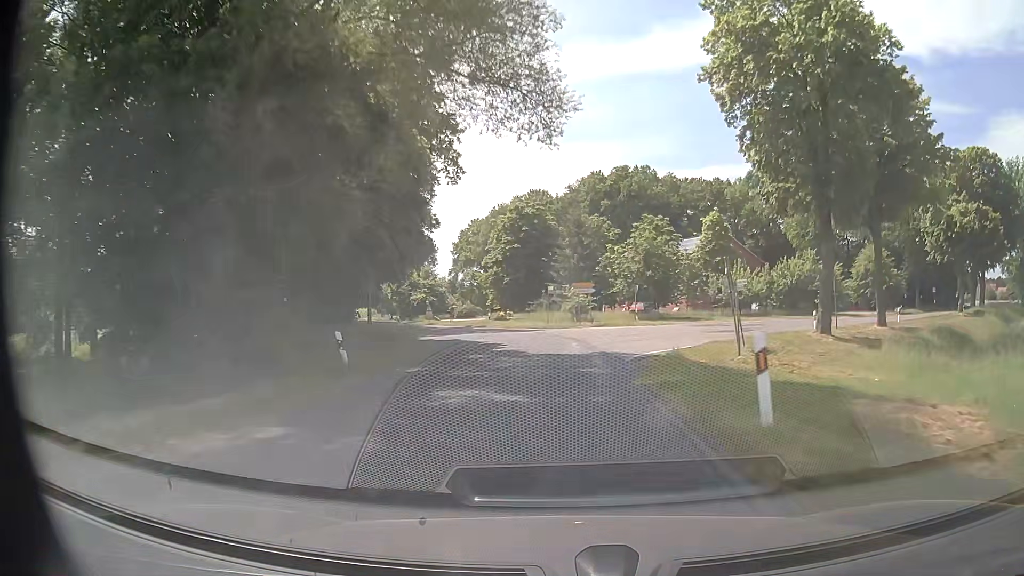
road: secondary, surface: asphalt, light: Day
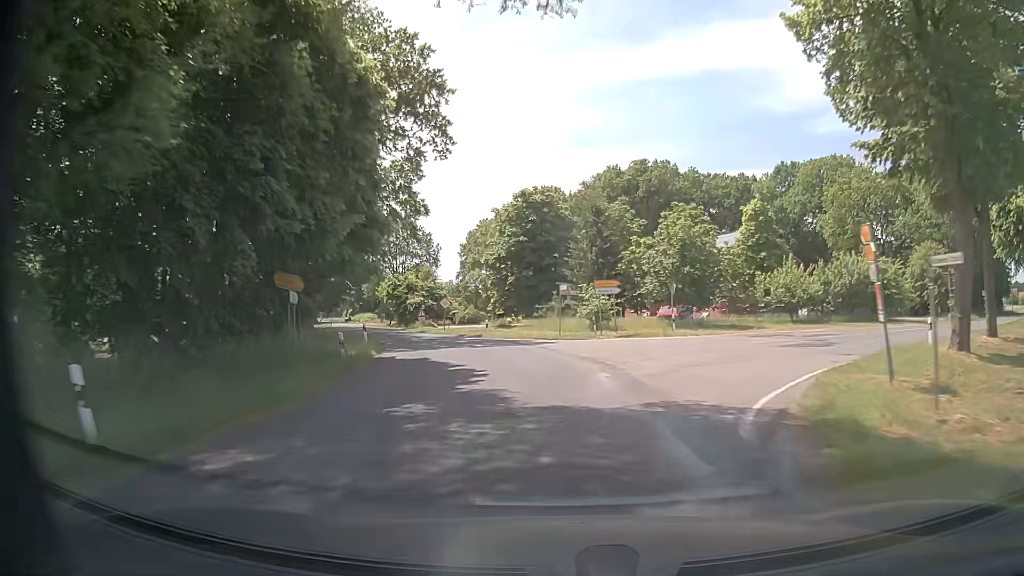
(0.0, +10.1) m; -1°
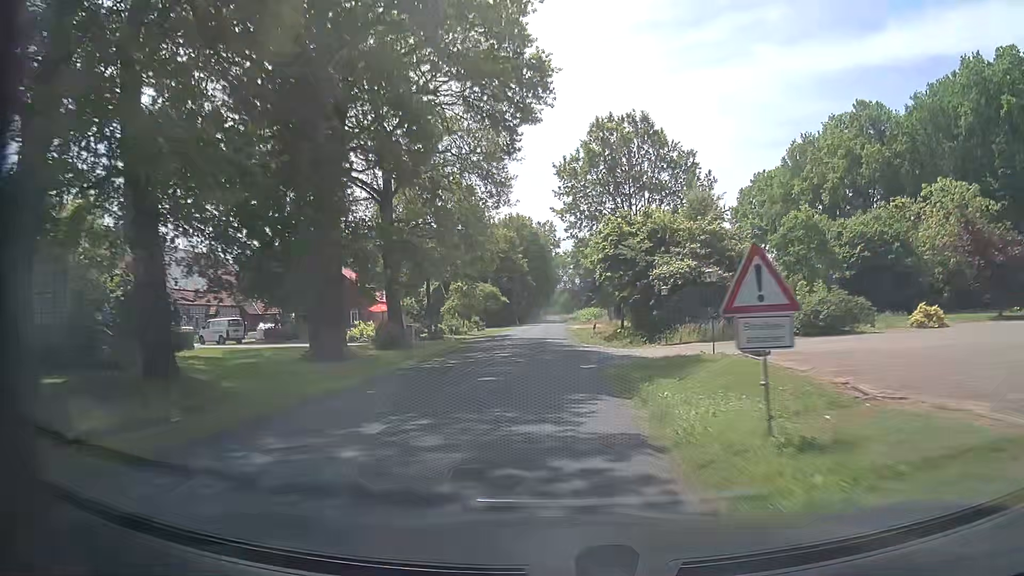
(-11.2, +52.5) m; -21°
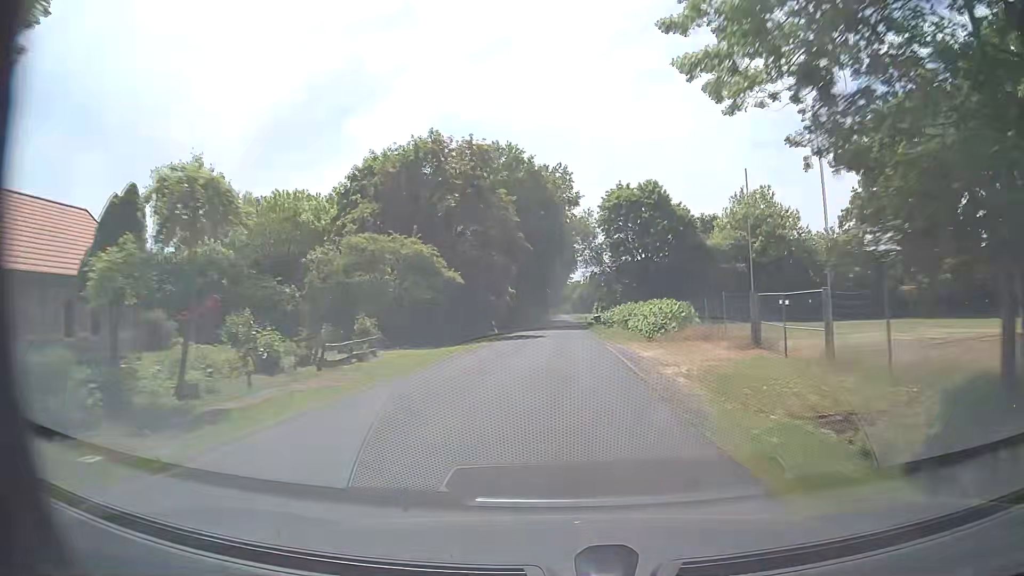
(-1.2, +48.3) m; -1°
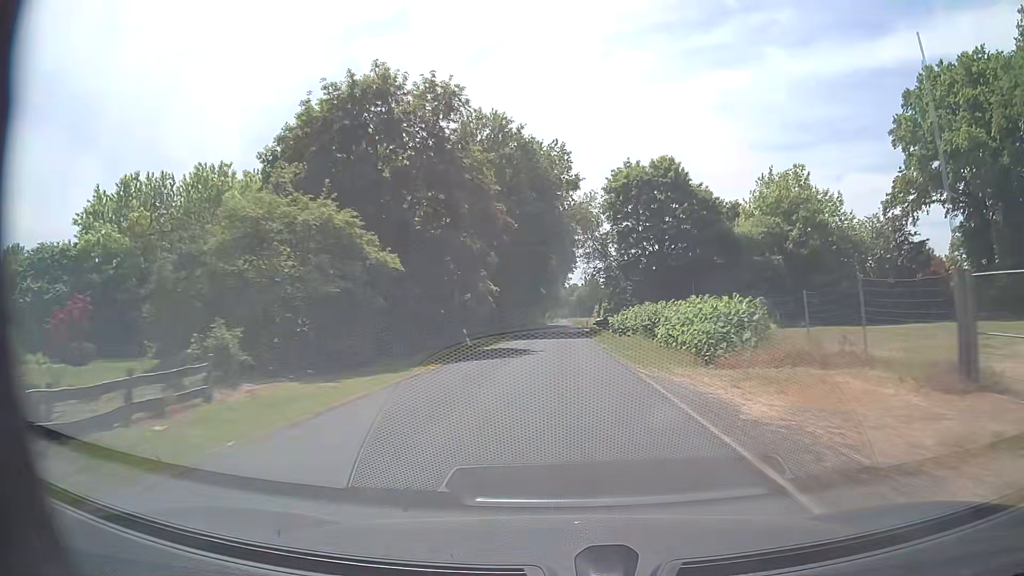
(0.0, +12.6) m; 0°
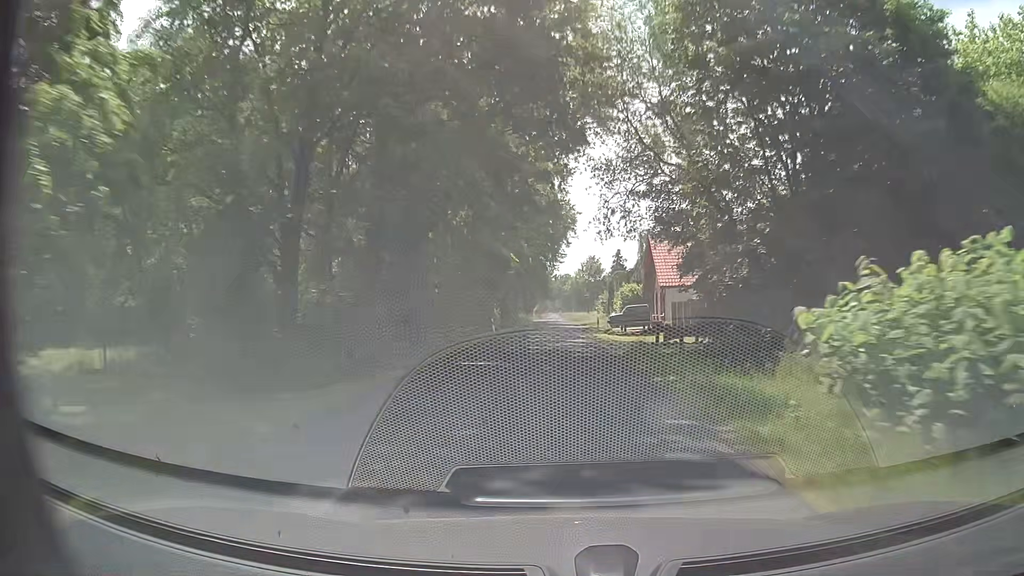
(+0.4, +38.3) m; +1°
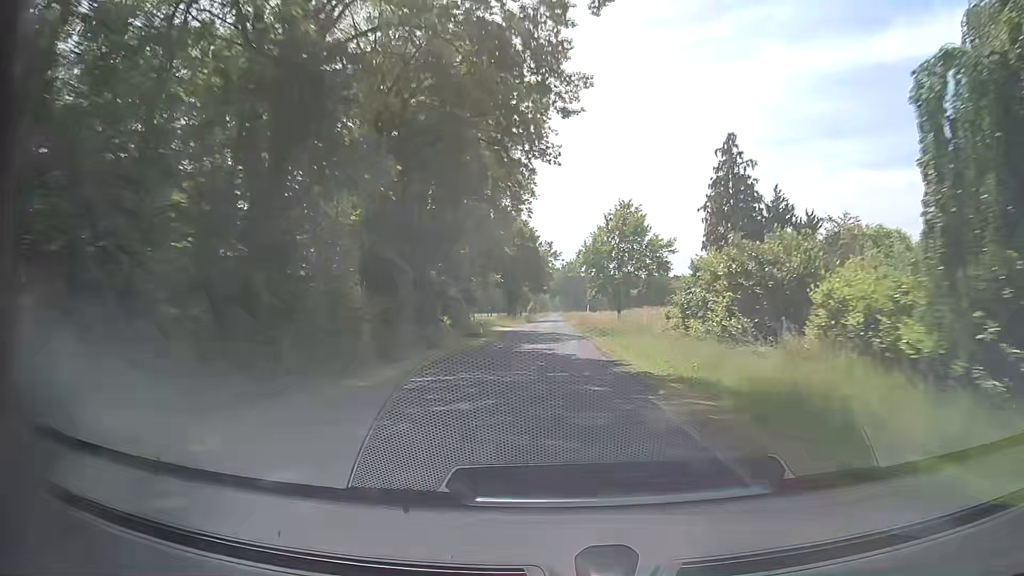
(0.0, +64.9) m; 0°
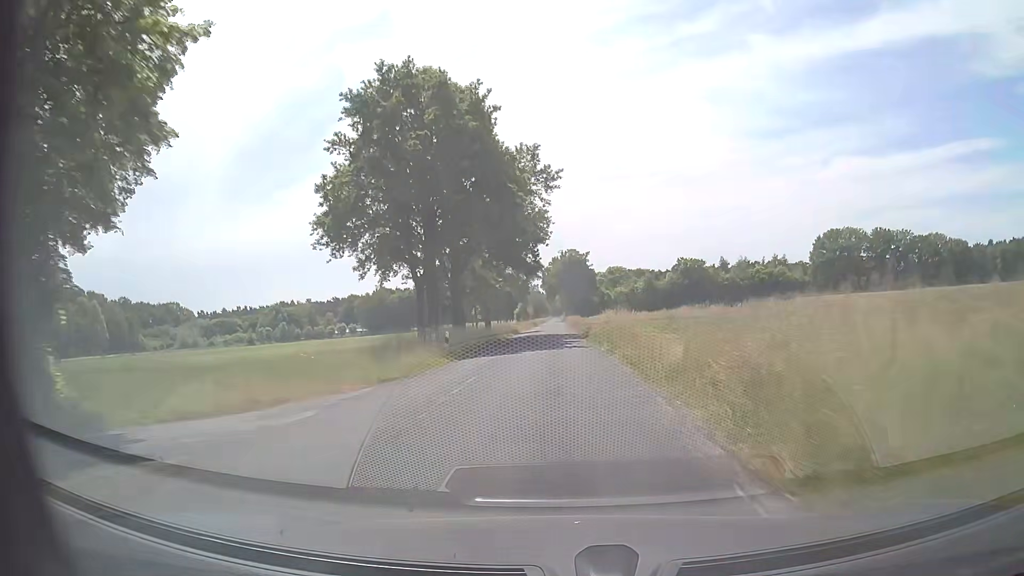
(-0.1, +65.5) m; 0°
(0, +10) (0, +20) (0, +30) (0, +40) (0, +50) (-1, +60) (-1, +70) (-1, +80) (-1, +90) (-1, +100) m
